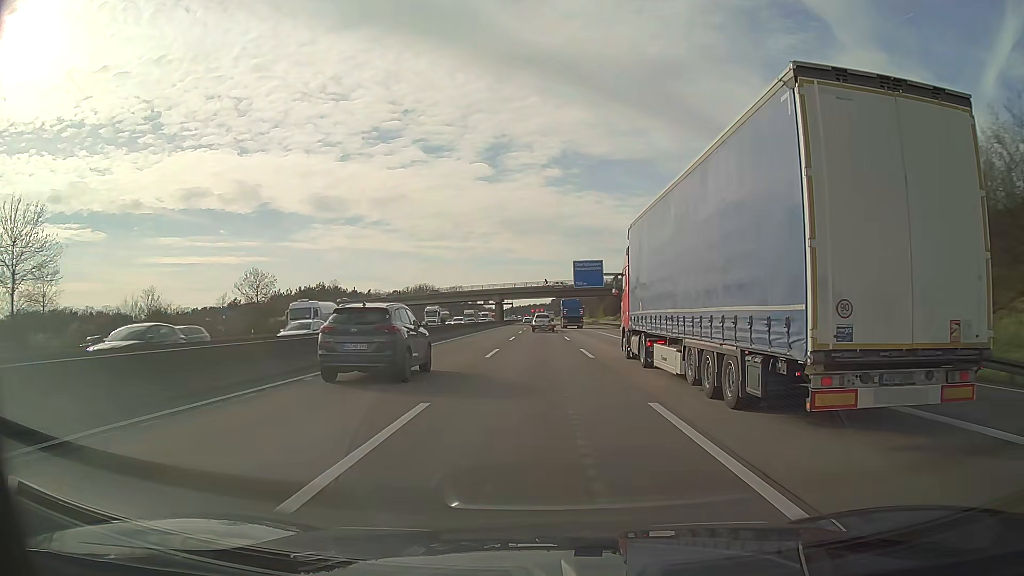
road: motorway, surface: asphalt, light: Day
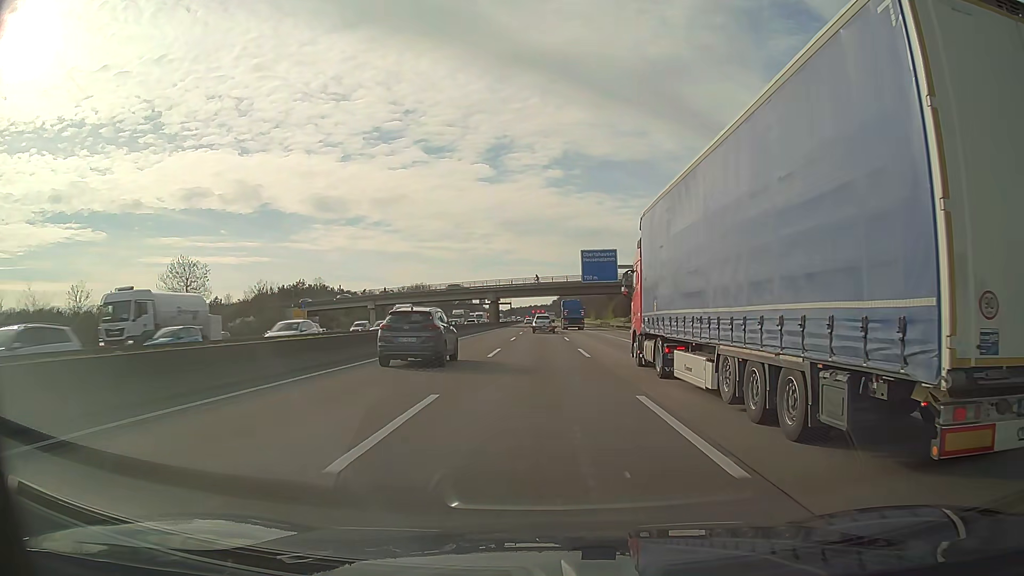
(0.0, +16.8) m; 0°
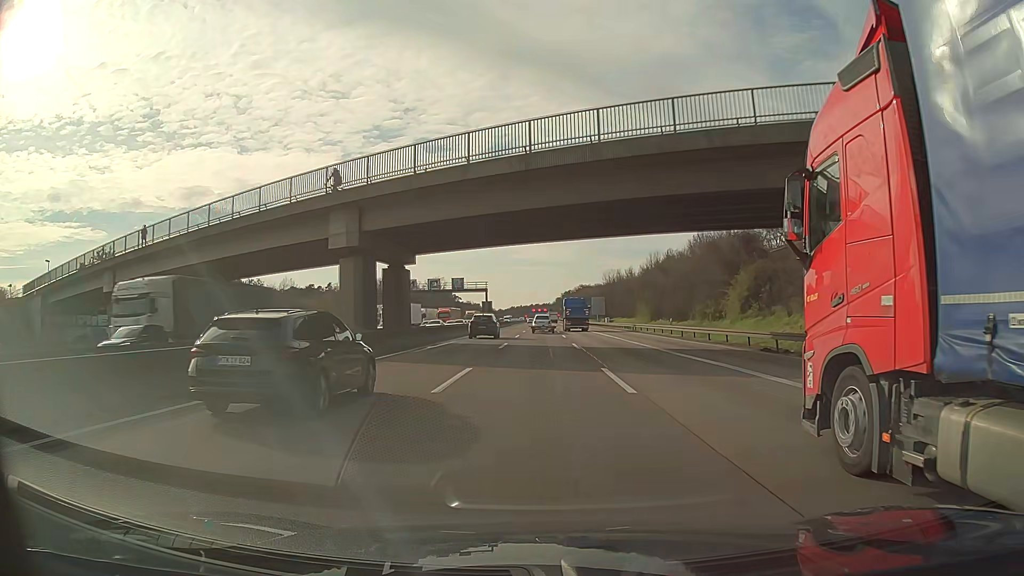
(-0.1, +83.9) m; 0°
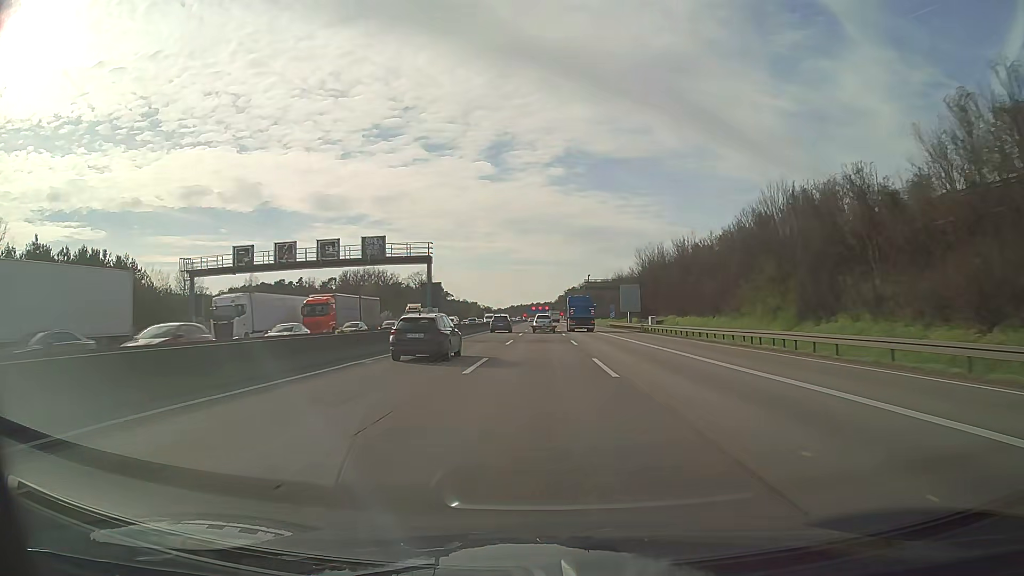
(0.0, +50.2) m; -1°
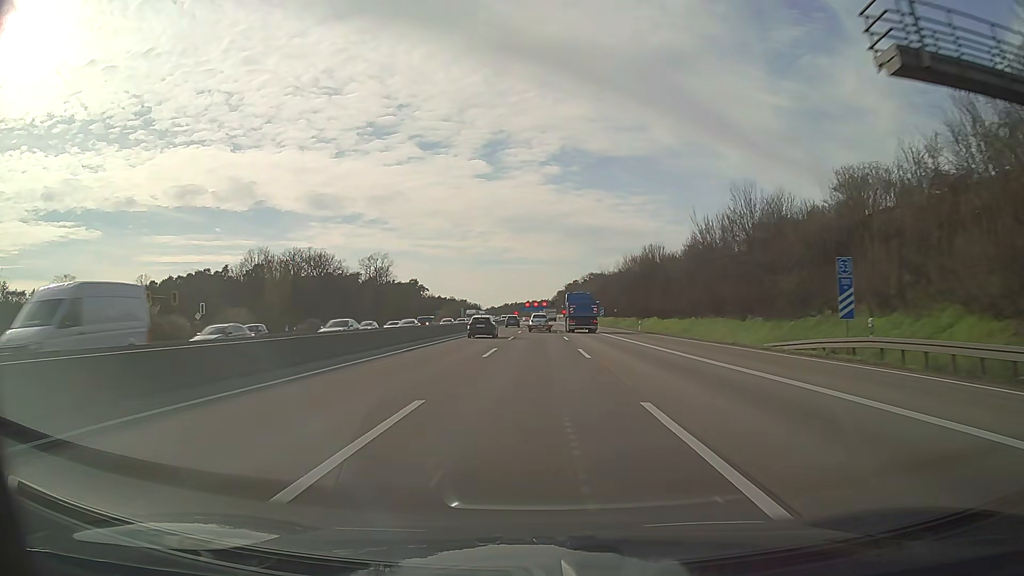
(+1.0, +83.4) m; +1°
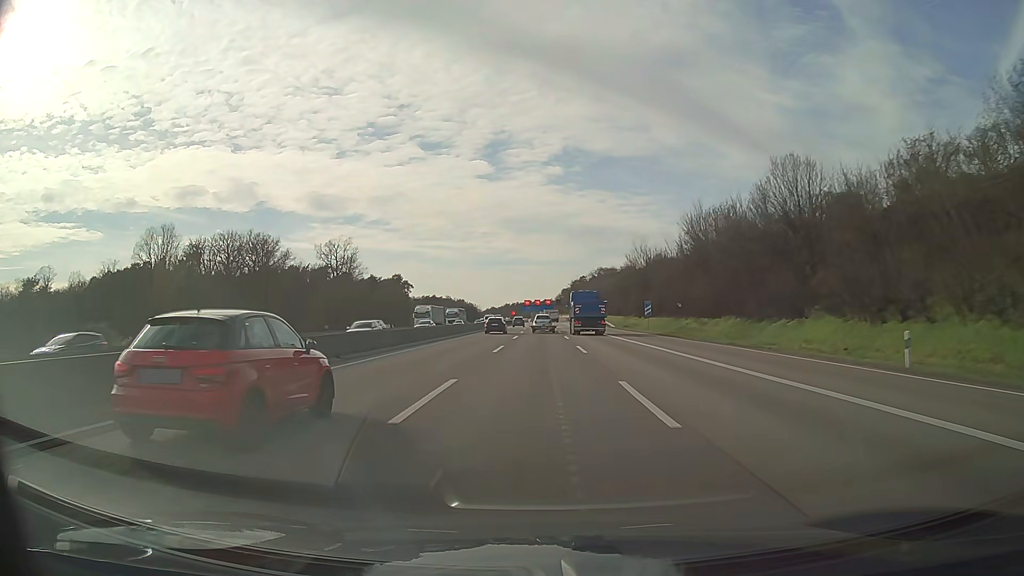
(-0.2, +50.4) m; 0°
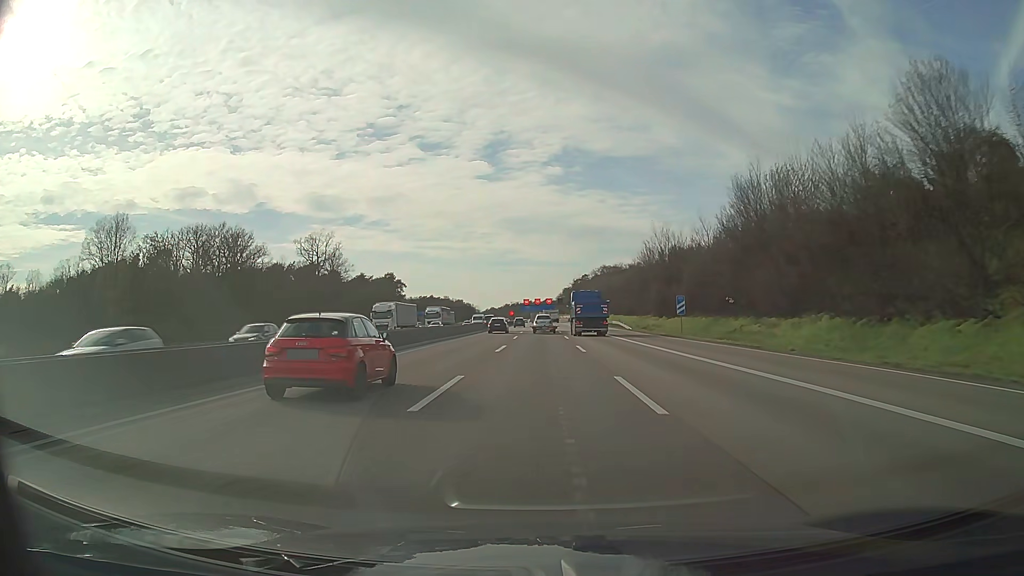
(0.0, +16.9) m; 0°
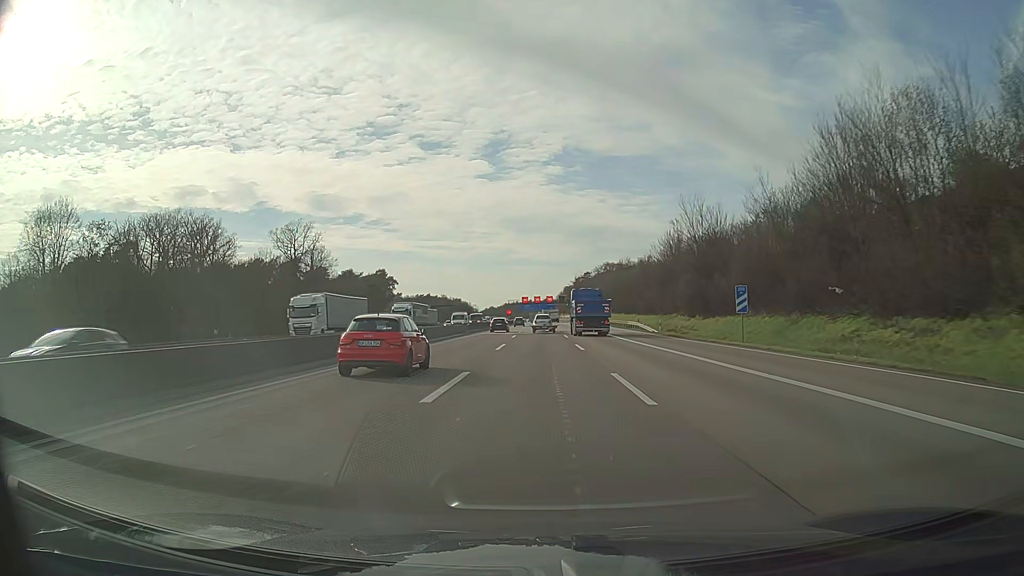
(0.0, +17.0) m; 0°
(0, +10) (0, +20) (0, +30) (0, +40) (0, +50) (0, +60) (0, +70) (0, +80) (-1, +90) (-1, +100) m
